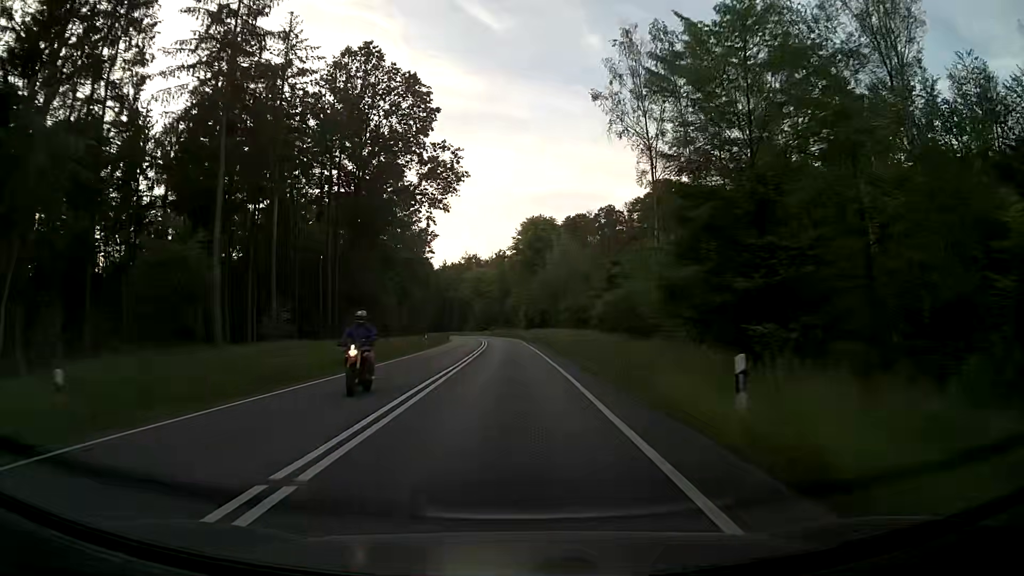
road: primary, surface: asphalt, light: Day
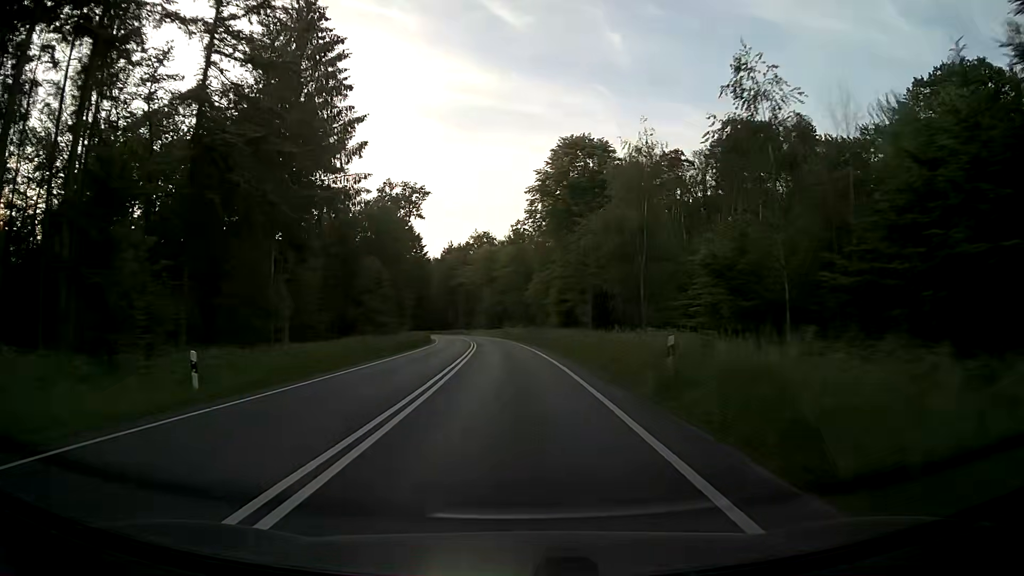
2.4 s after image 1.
(-0.6, +45.0) m; -2°
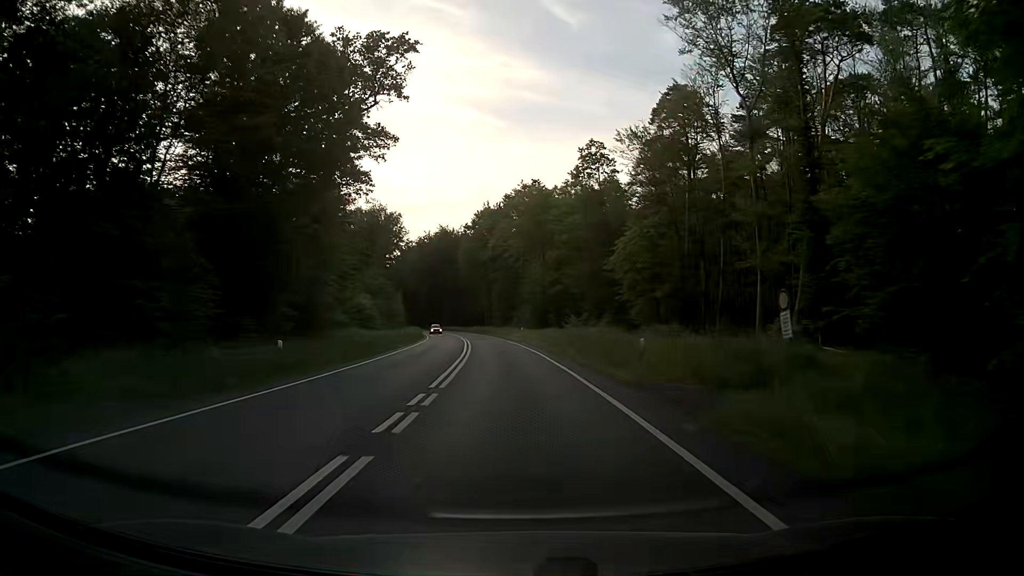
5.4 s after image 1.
(-2.0, +56.3) m; -4°
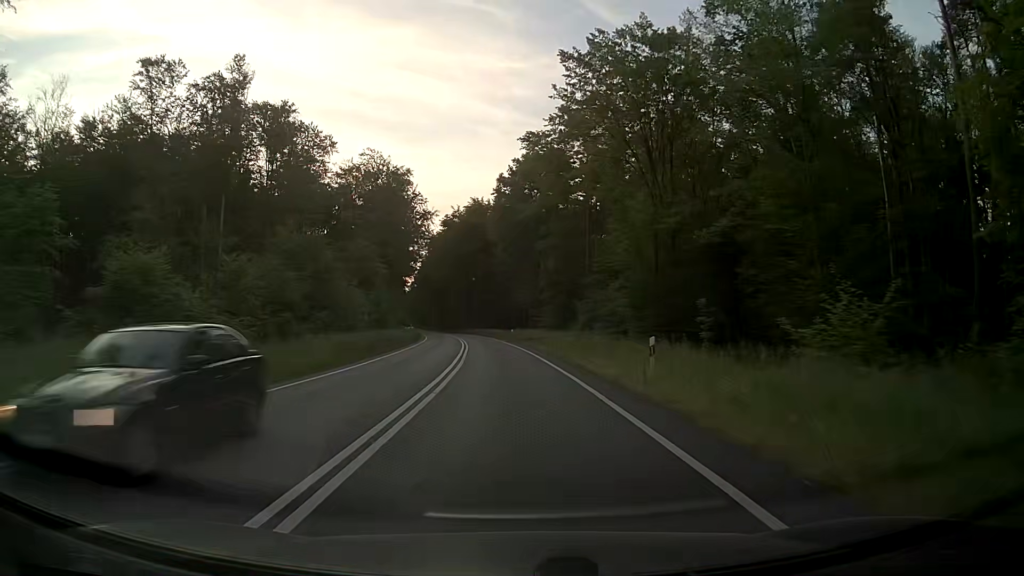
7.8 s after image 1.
(-1.6, +45.2) m; -4°
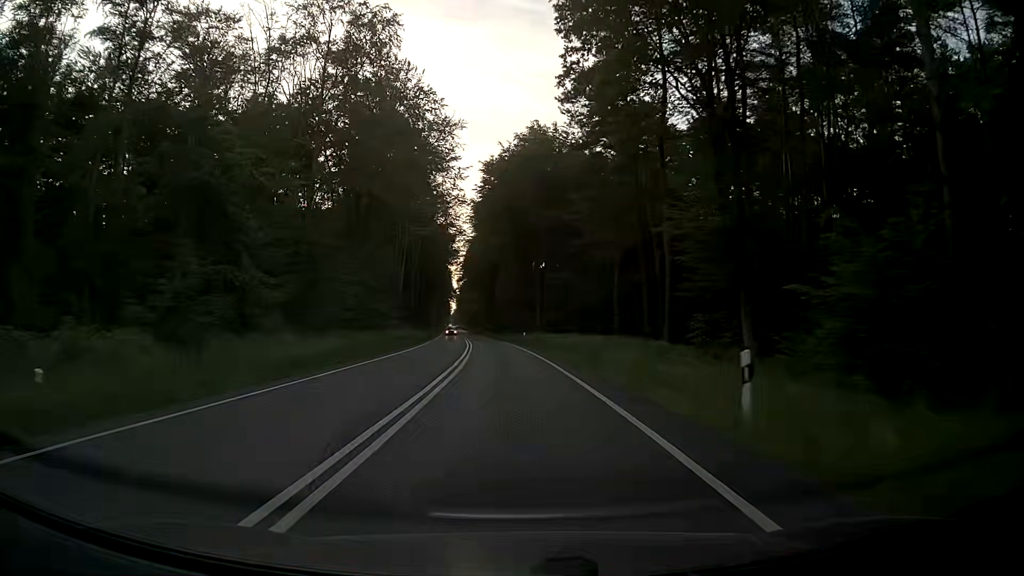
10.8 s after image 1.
(-2.4, +56.4) m; -5°
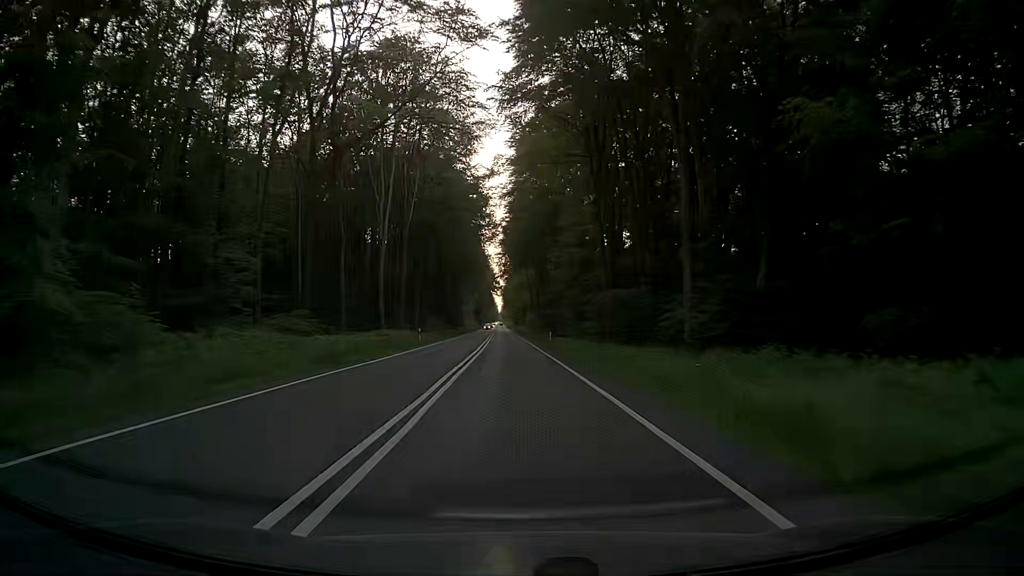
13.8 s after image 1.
(-2.4, +56.5) m; -3°
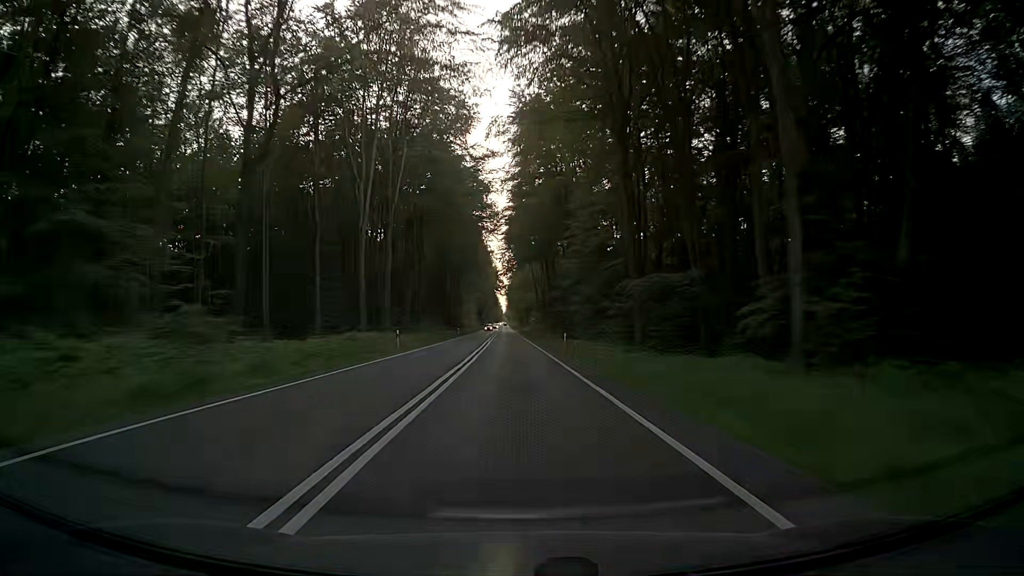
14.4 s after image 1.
(-0.2, +11.3) m; -1°
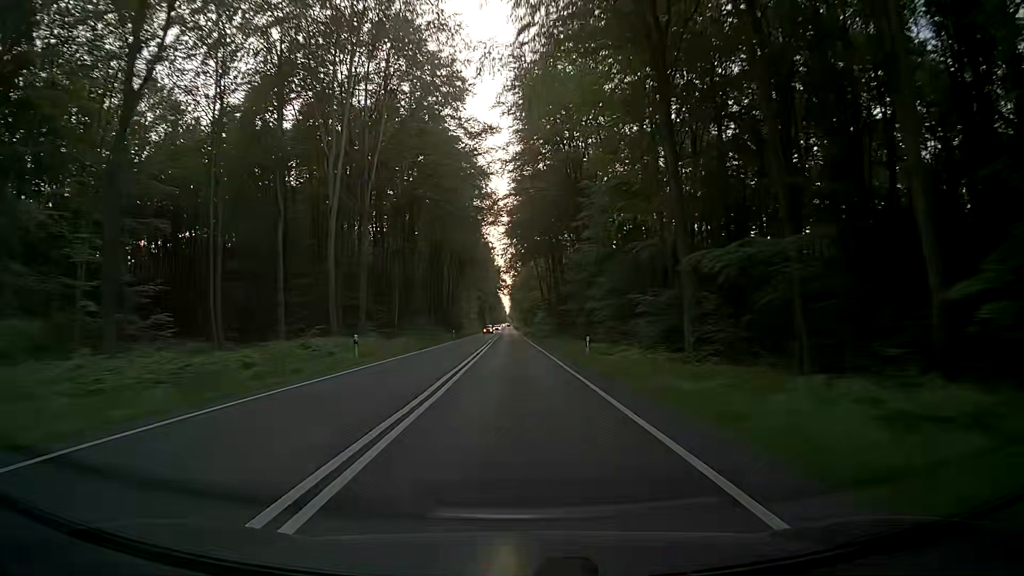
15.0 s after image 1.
(0.0, +11.3) m; +1°
